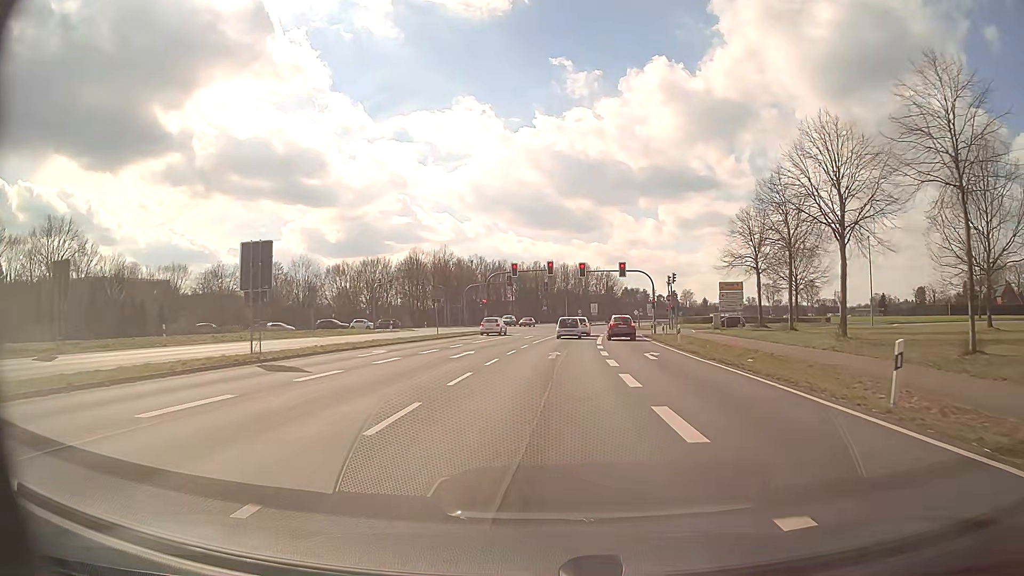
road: primary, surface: asphalt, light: Day
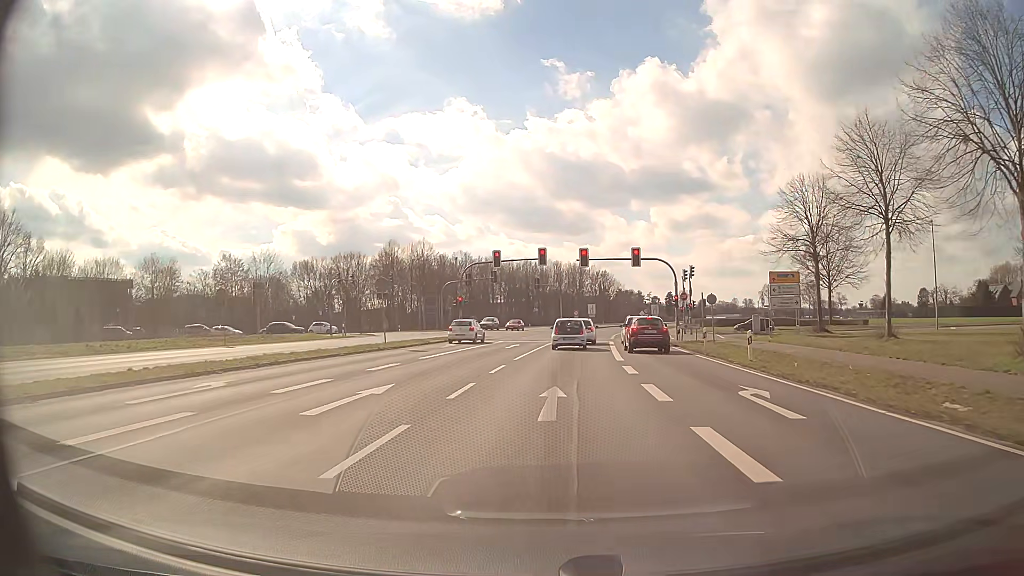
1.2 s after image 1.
(+0.1, +13.7) m; +1°
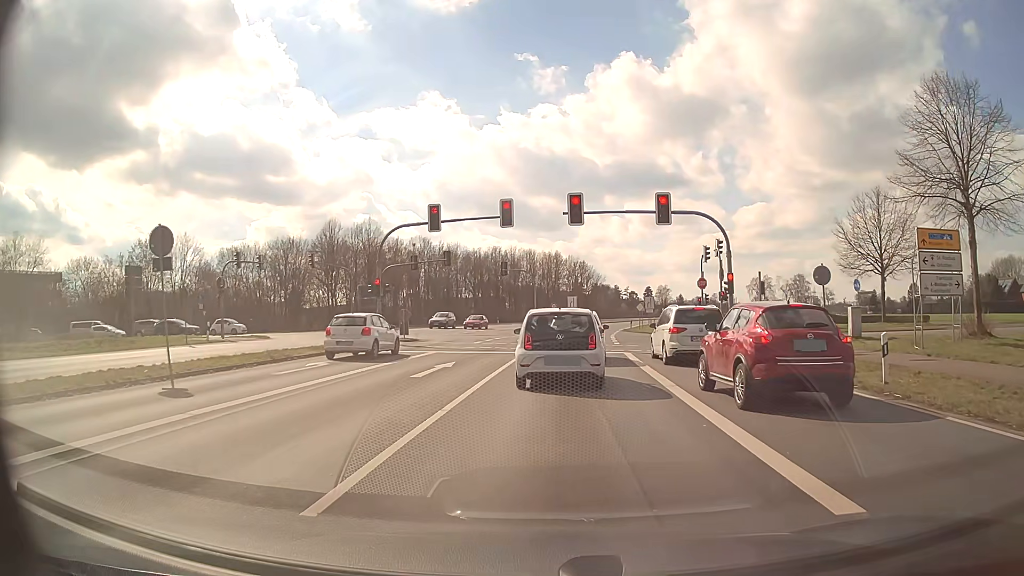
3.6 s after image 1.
(+0.3, +18.4) m; +2°
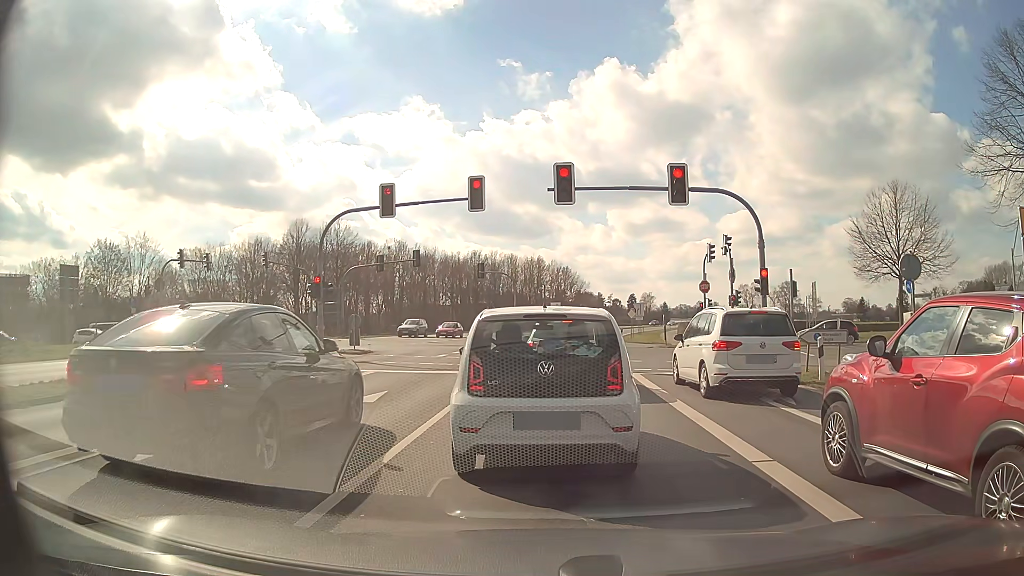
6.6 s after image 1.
(+0.1, +6.0) m; +1°
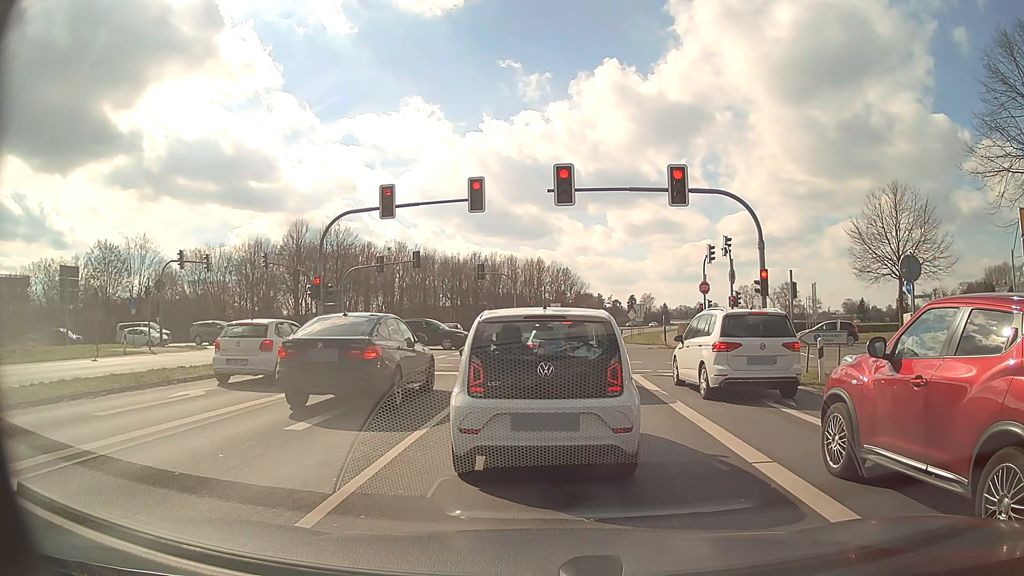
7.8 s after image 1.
(0.0, 0.0) m; 0°
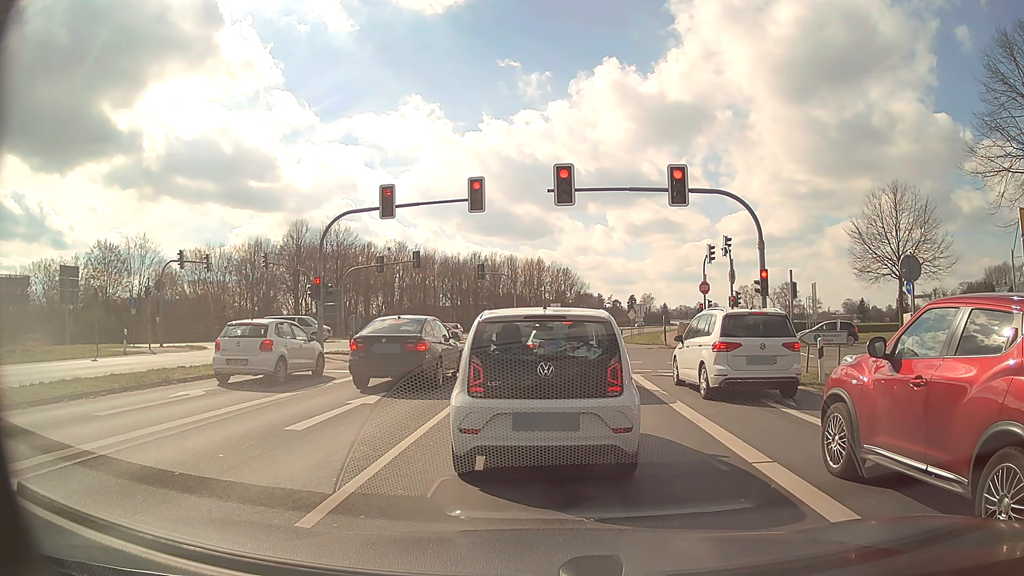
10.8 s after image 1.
(0.0, 0.0) m; 0°
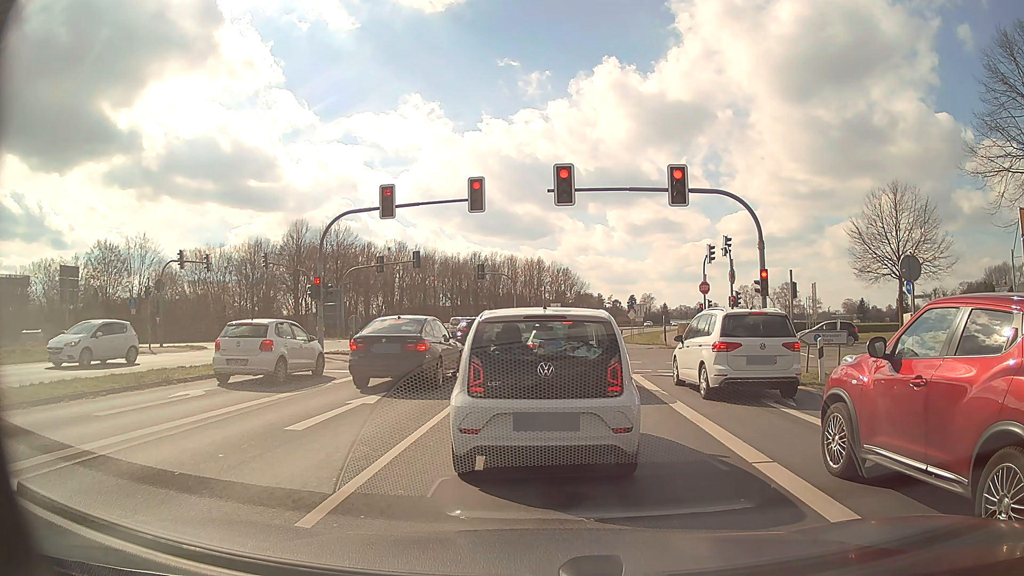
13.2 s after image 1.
(0.0, 0.0) m; 0°
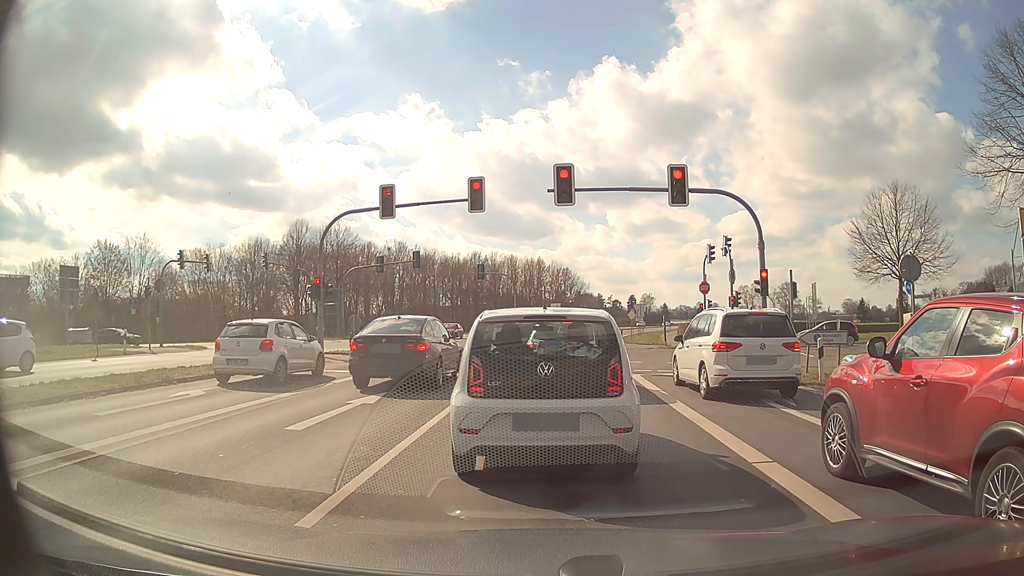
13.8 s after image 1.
(0.0, 0.0) m; 0°
(0, +10) (0, +20) (+1, +30) (+2, +40) (+3, +50) (+4, +60) (+6, +70) (+7, +80) (+9, +89) (+12, +99) m
